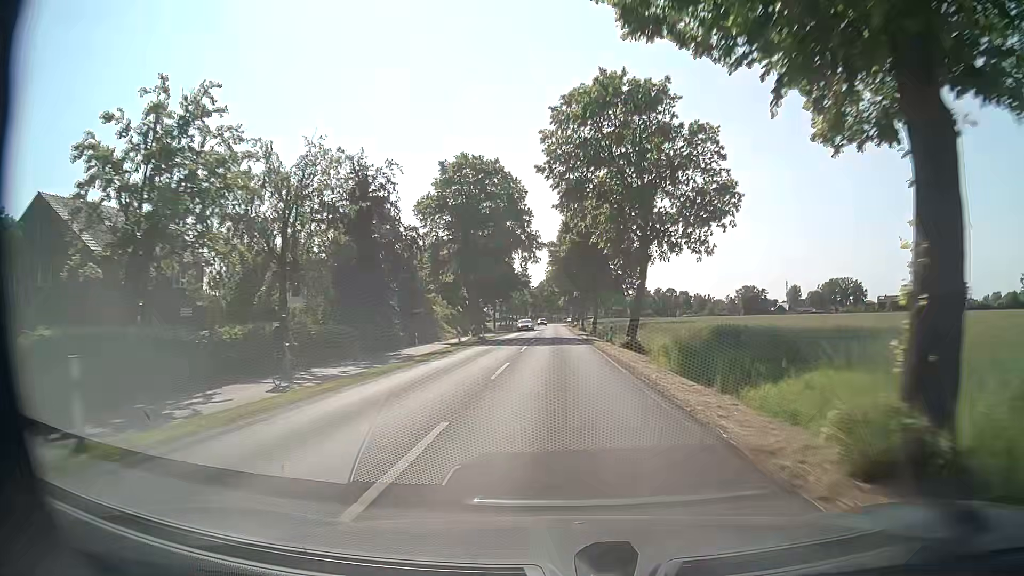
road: secondary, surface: concrete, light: Day
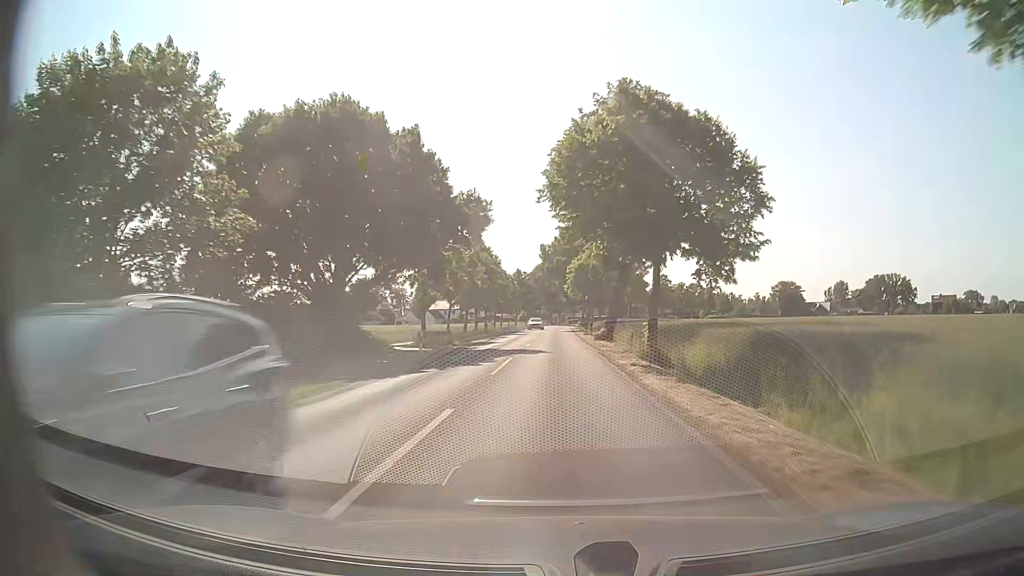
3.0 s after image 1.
(+0.1, +60.7) m; 0°
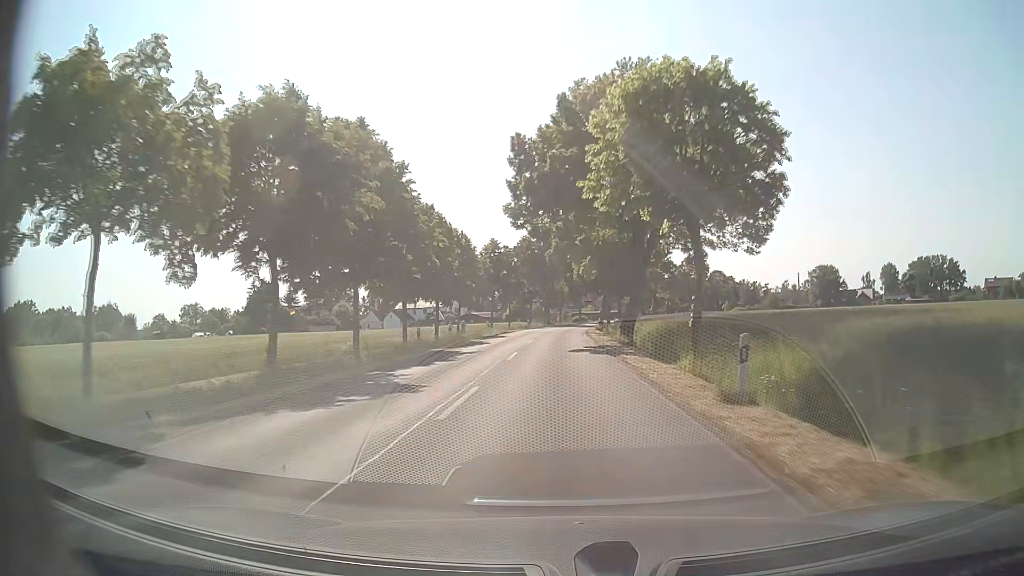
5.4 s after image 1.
(+0.2, +49.7) m; 0°
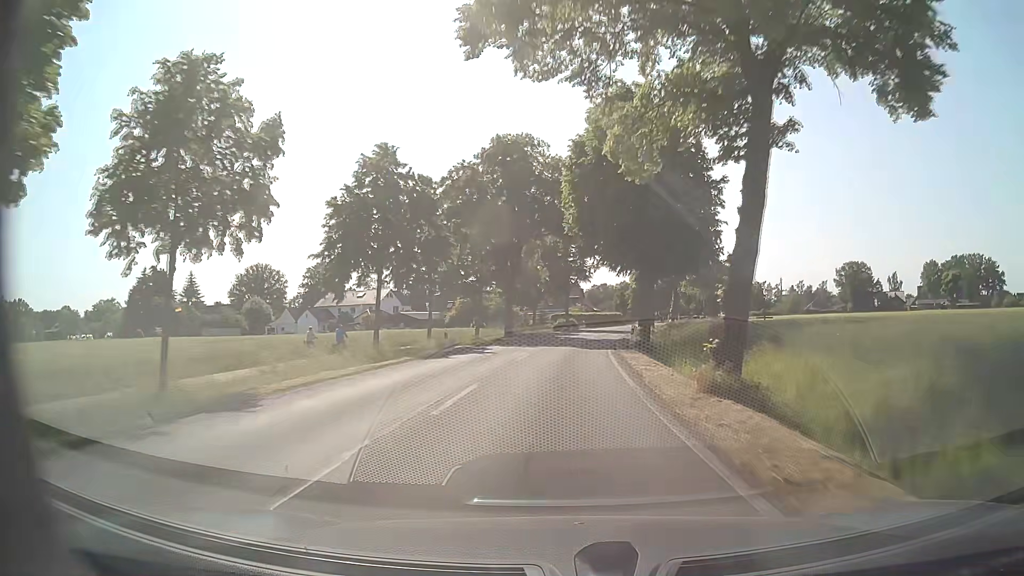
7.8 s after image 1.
(+0.3, +47.9) m; +2°
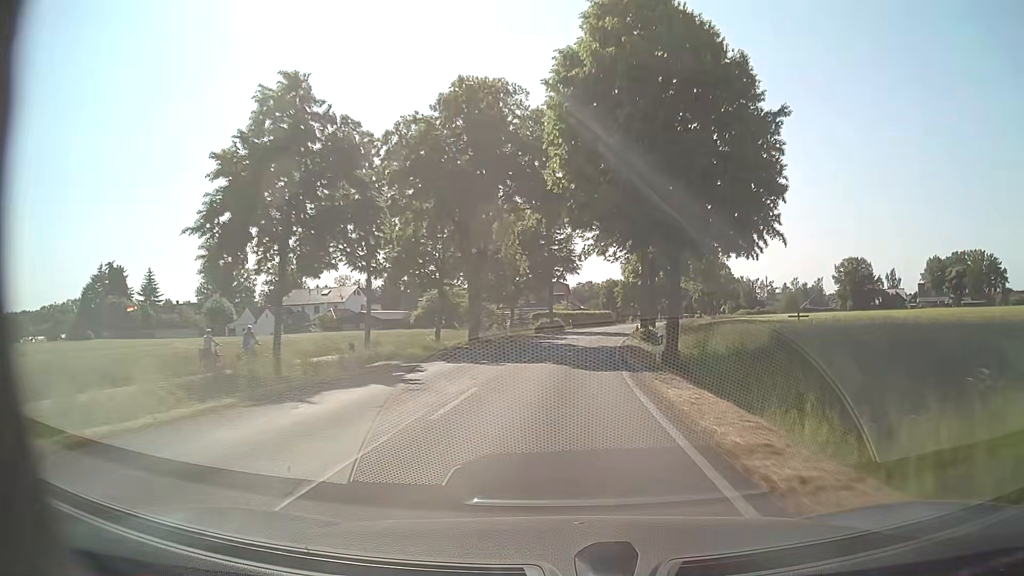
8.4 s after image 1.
(0.0, +12.0) m; 0°
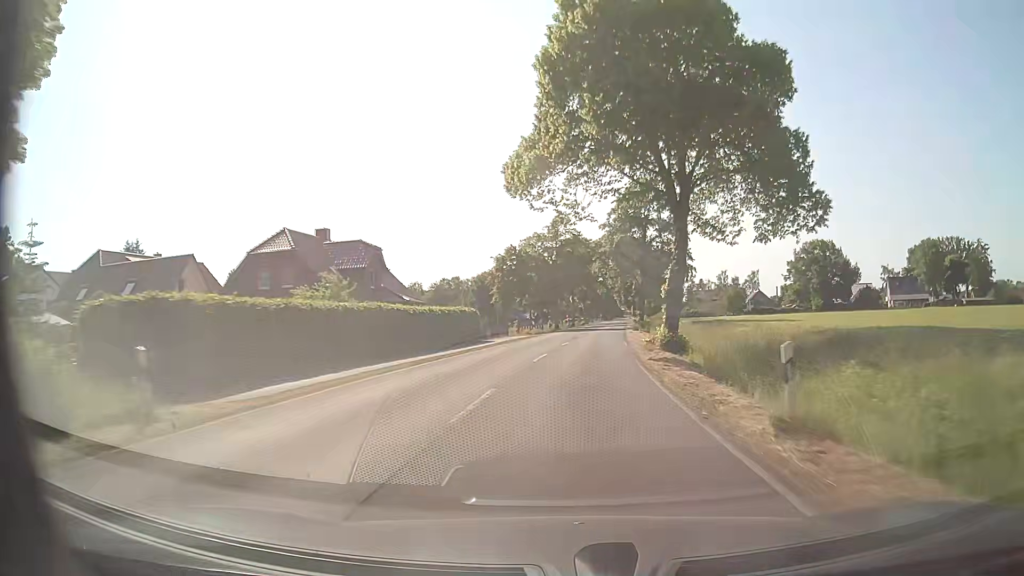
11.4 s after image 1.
(+5.2, +60.1) m; +10°
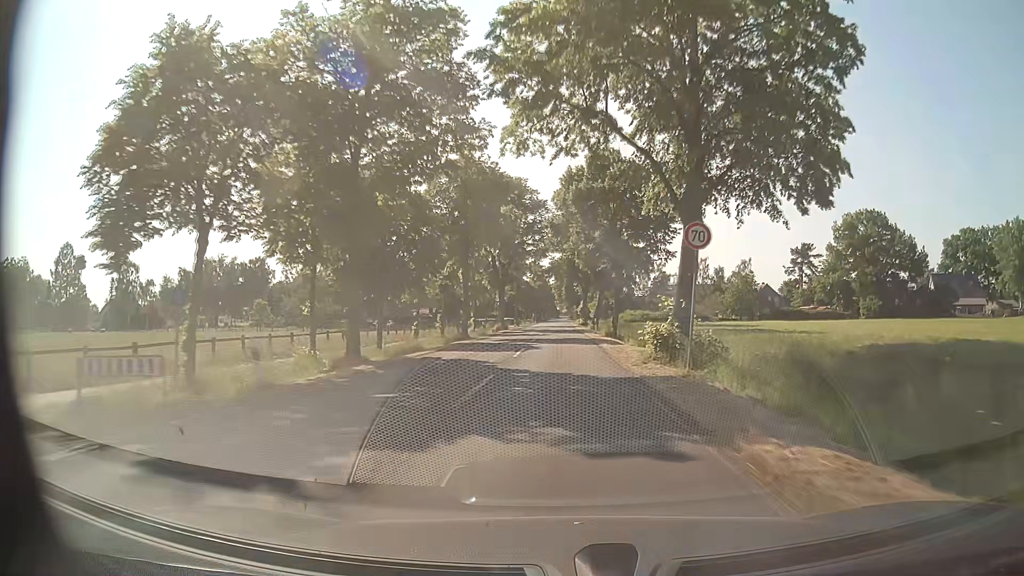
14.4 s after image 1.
(+4.6, +57.0) m; +6°
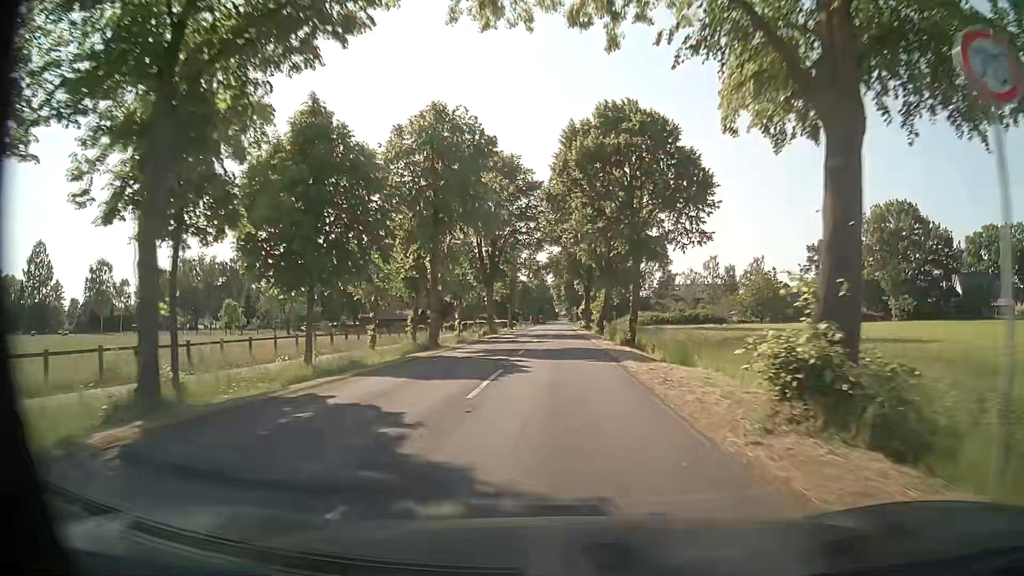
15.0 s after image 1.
(0.0, +11.0) m; 0°
(0, +10) (0, +20) (0, +30) (0, +40) (0, +50) (0, +60) (0, +70) (0, +80) (+1, +90) (+1, +100) m
